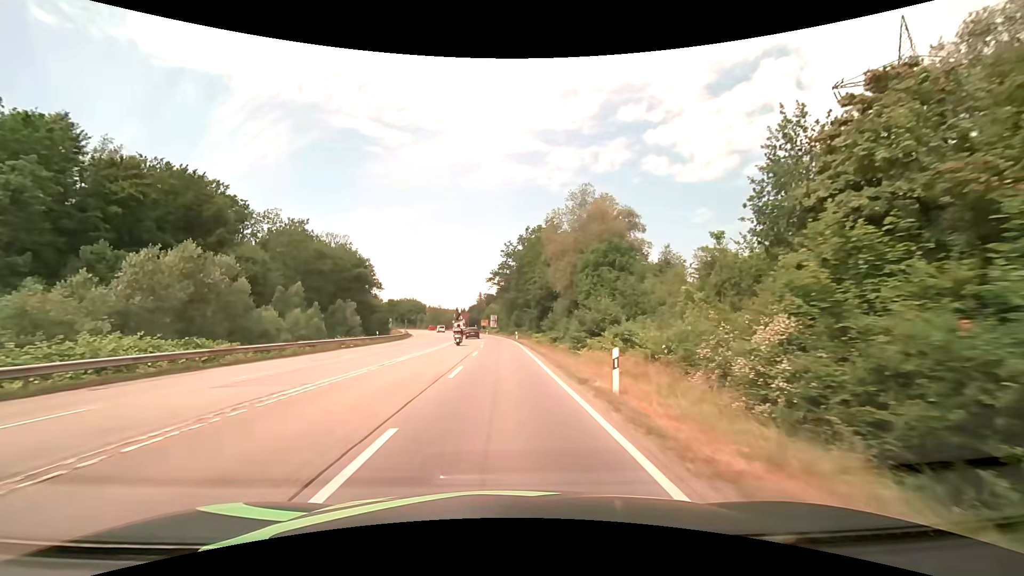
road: secondary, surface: asphalt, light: Day
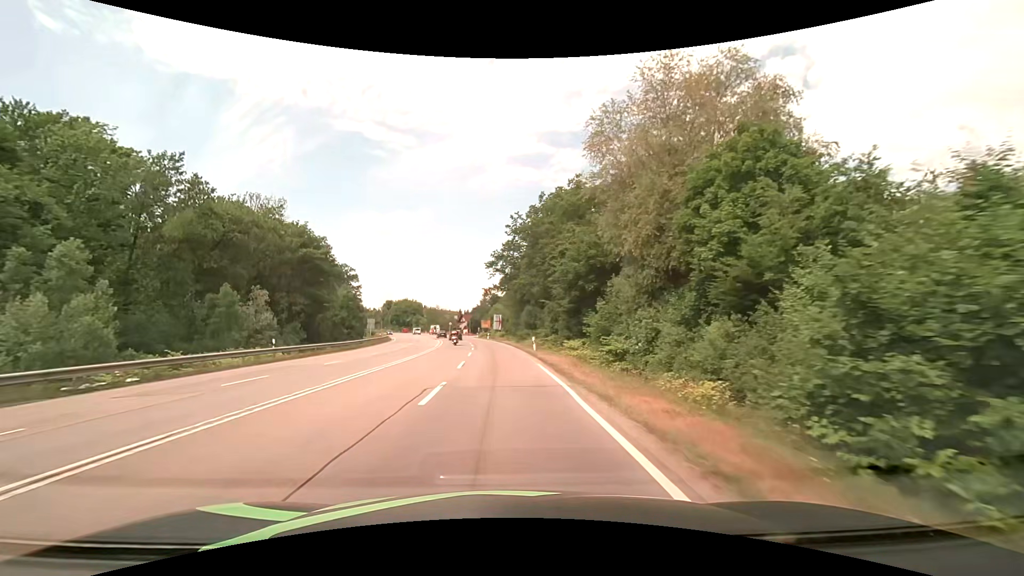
(-0.1, +27.2) m; -1°
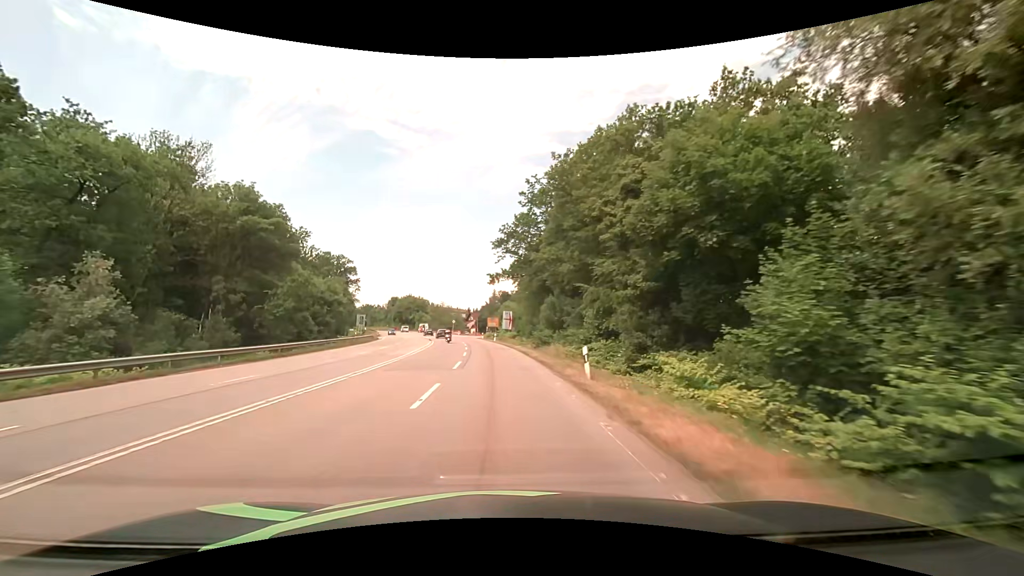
(-0.3, +18.2) m; -1°
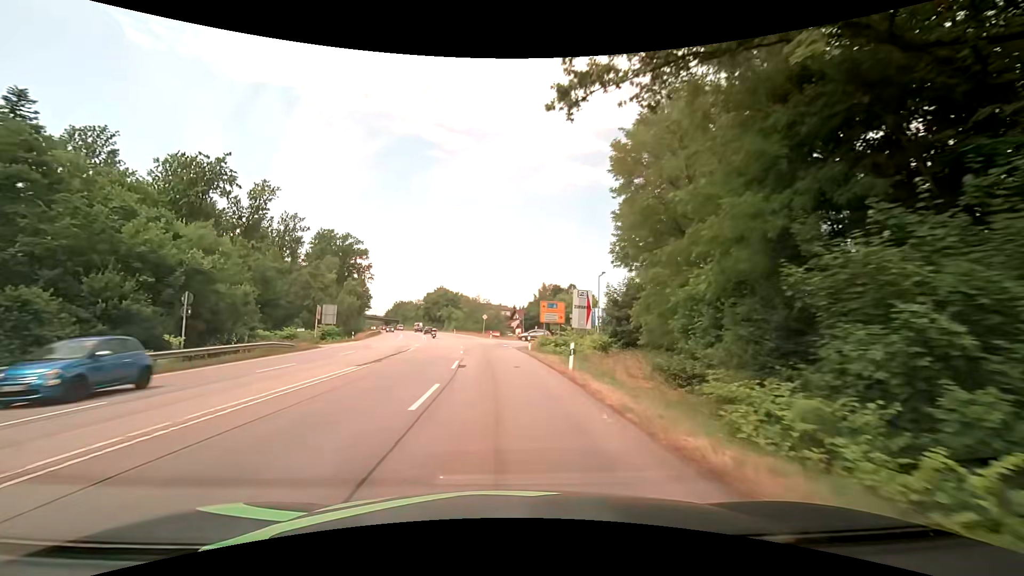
(-1.8, +45.6) m; -6°
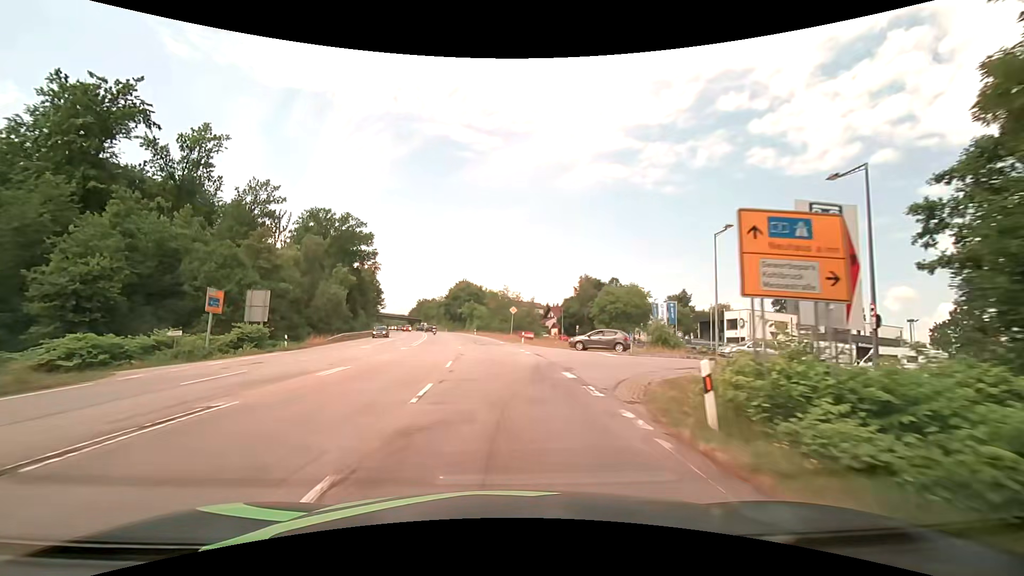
(-0.7, +27.4) m; -3°
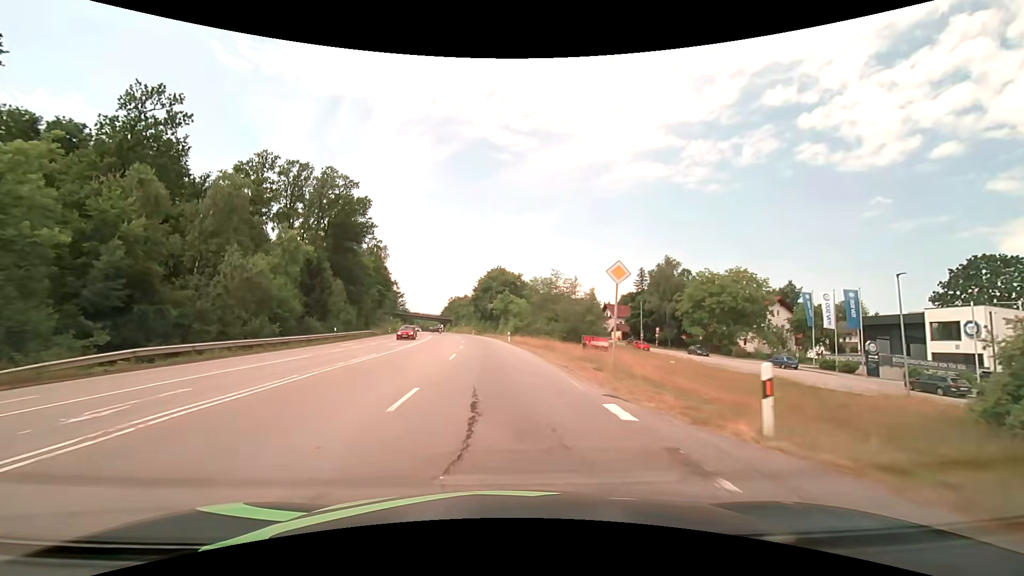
(-1.4, +36.5) m; -5°
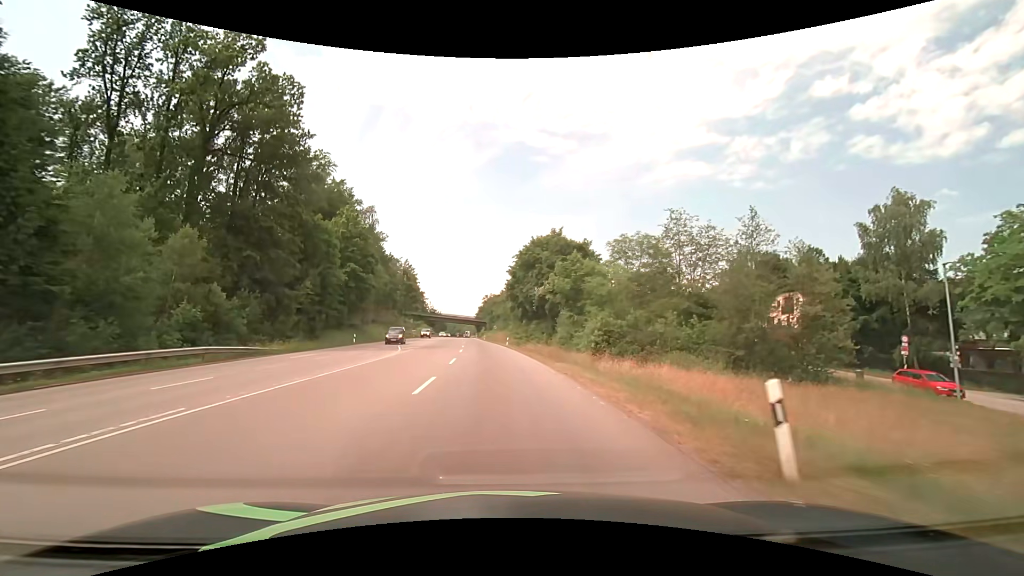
(-1.9, +45.6) m; -5°
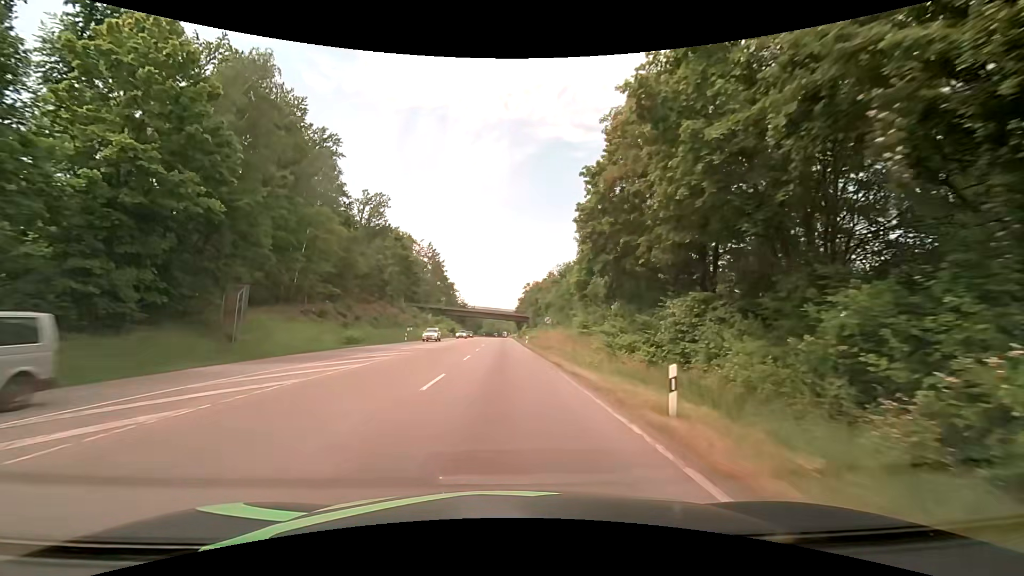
(-1.9, +45.8) m; -5°
(0, +10) (0, +20) (0, +30) (0, +40) (0, +50) (0, +60) (0, +70) (0, +80) (0, +90) (0, +100) m
